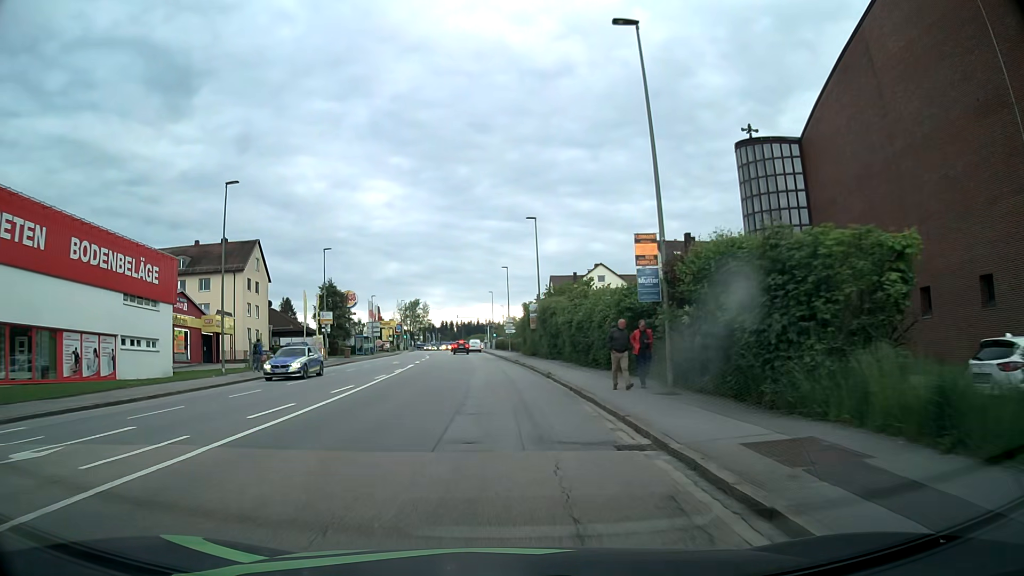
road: tertiary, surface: asphalt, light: Day
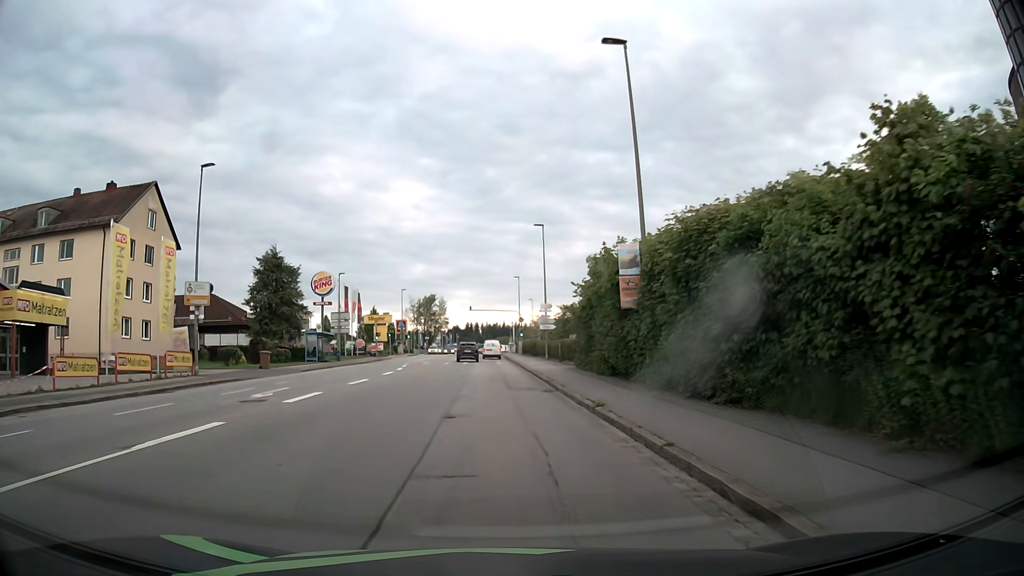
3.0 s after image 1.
(-0.6, +30.9) m; -2°
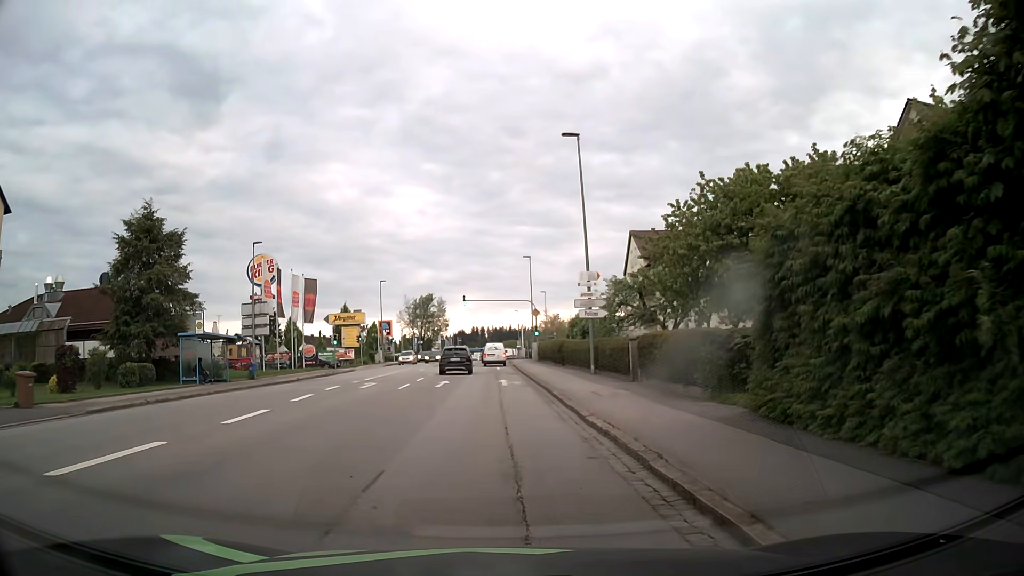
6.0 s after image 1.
(-0.2, +23.0) m; -1°
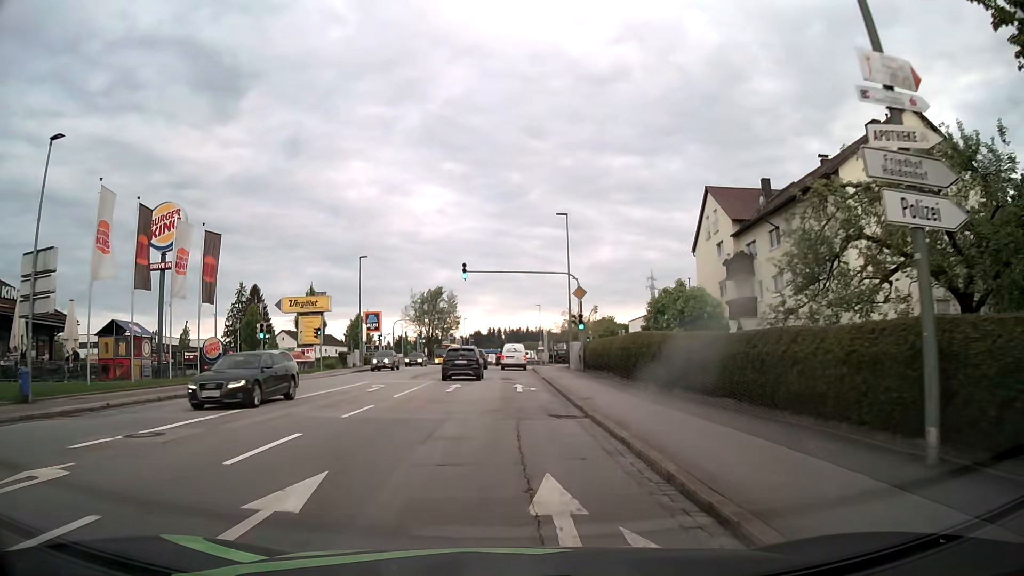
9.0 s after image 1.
(-0.4, +22.4) m; -2°
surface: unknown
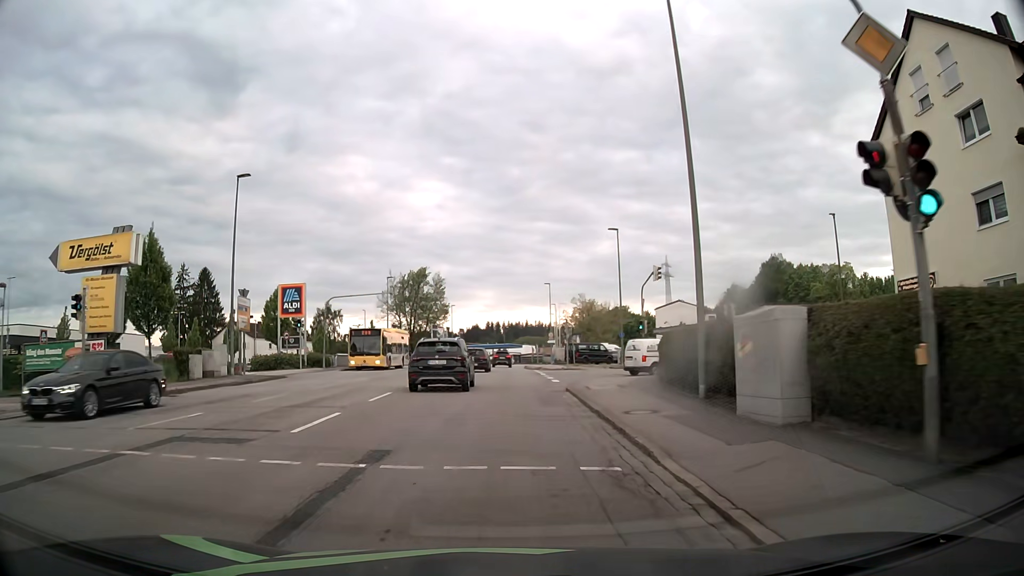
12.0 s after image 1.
(+0.2, +30.3) m; 0°
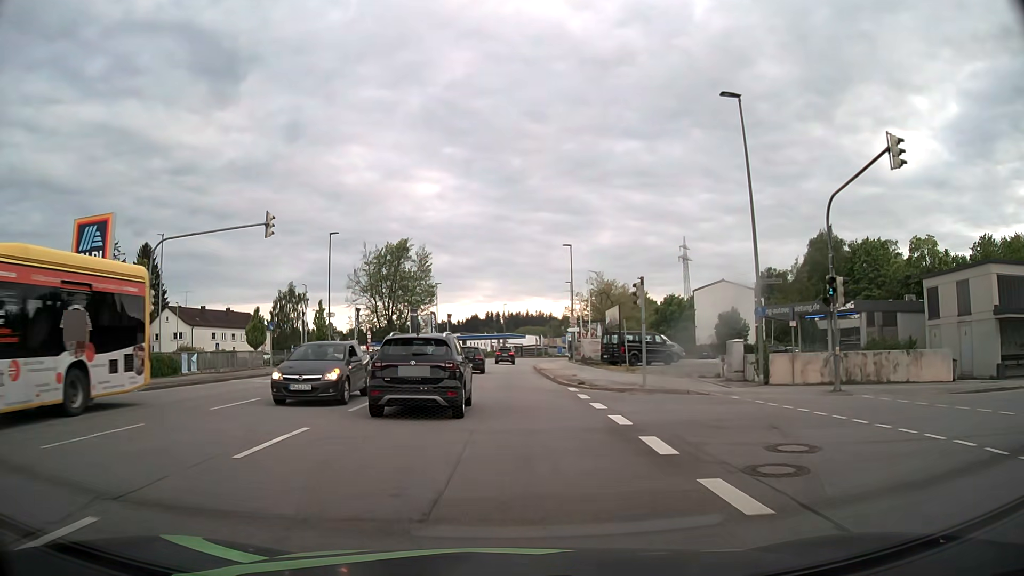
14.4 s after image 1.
(+0.1, +26.7) m; 0°
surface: asphalt
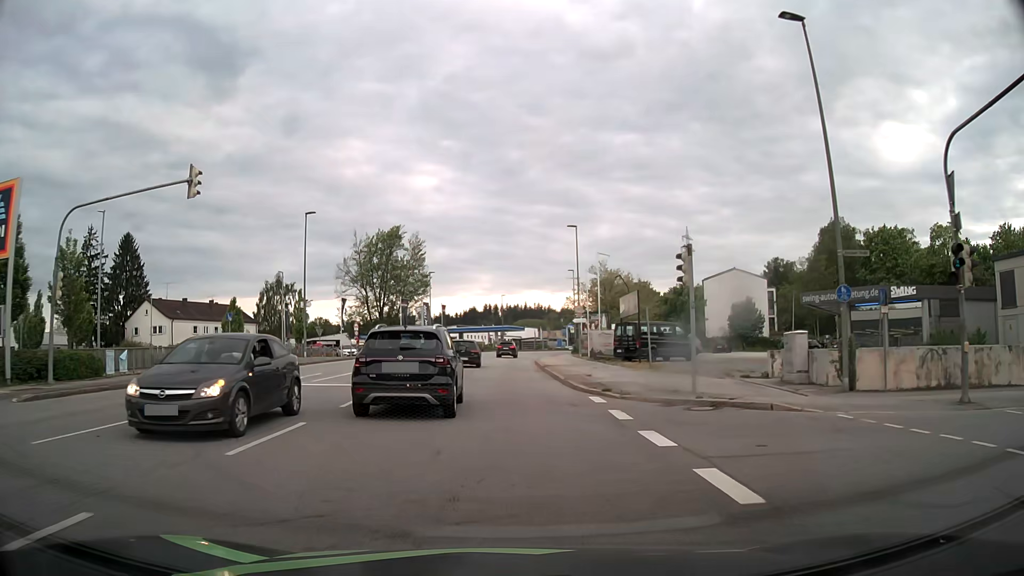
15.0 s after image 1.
(0.0, +6.0) m; 0°
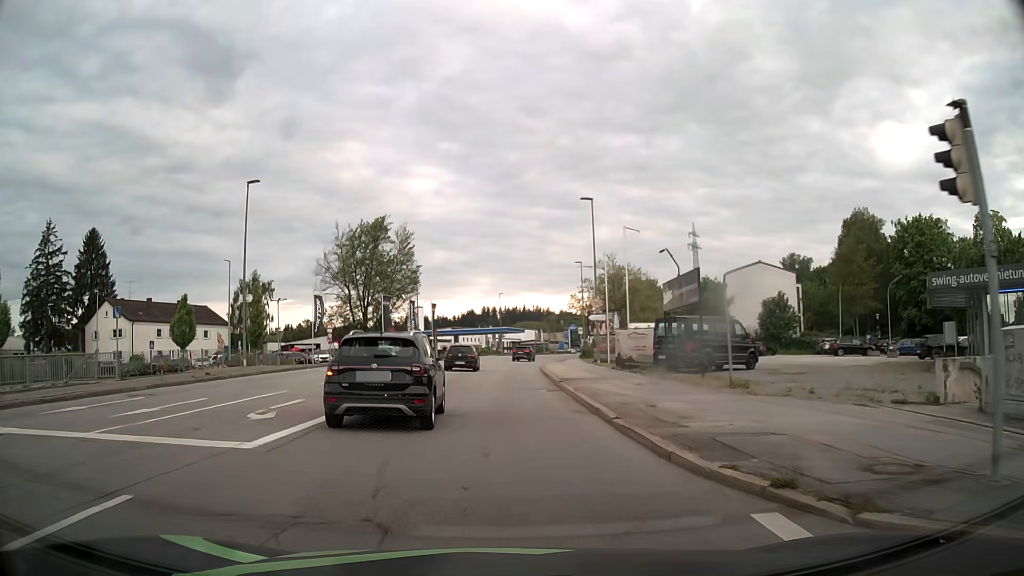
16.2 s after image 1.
(0.0, +10.8) m; 0°
(0, +10) (0, +20) (0, +30) (0, +40) (+1, +50) (+1, +60) (+2, +70) (+3, +80) (+5, +90) (+7, +99) m
